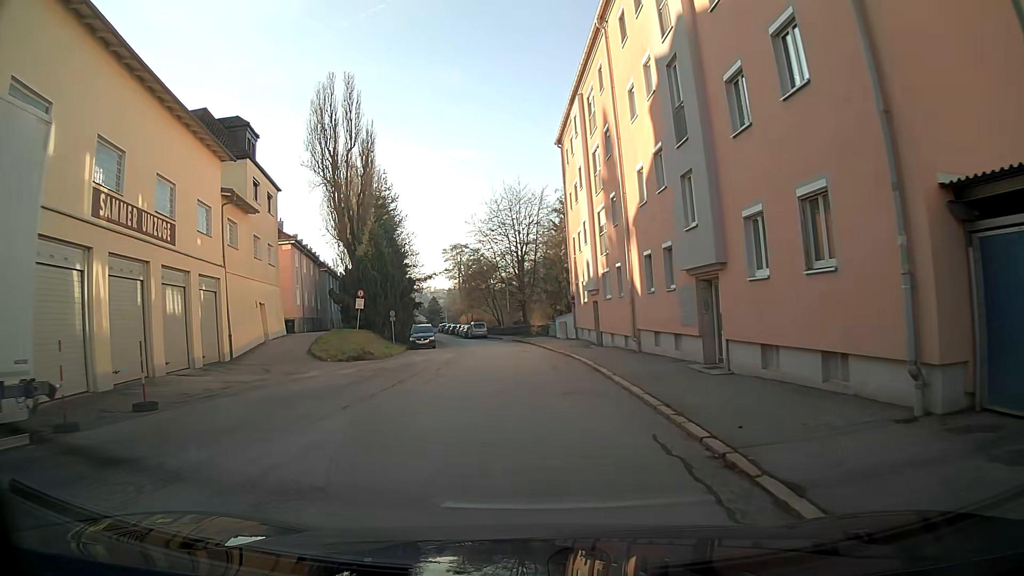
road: residential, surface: asphalt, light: Day
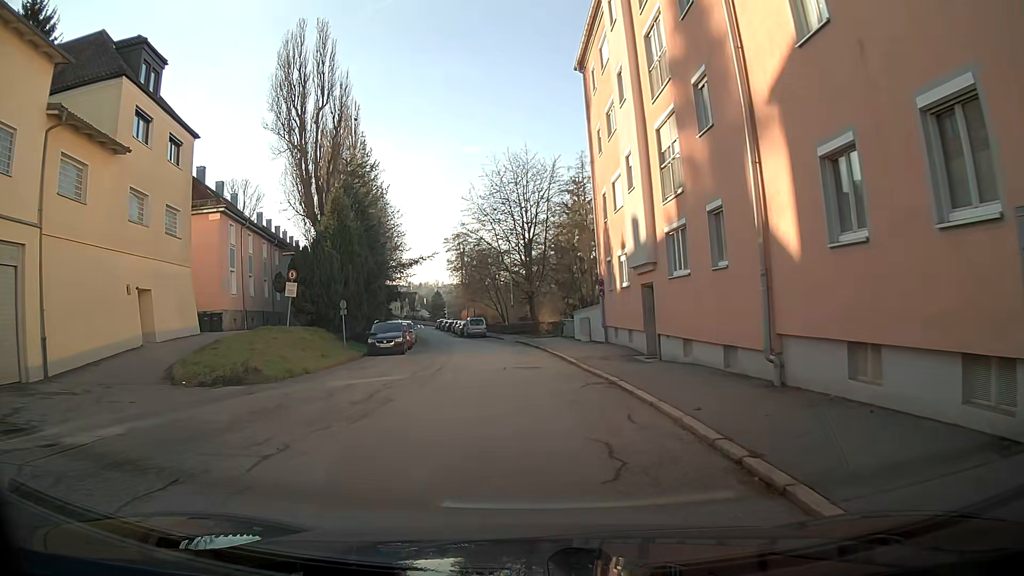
(-0.1, +13.2) m; -1°
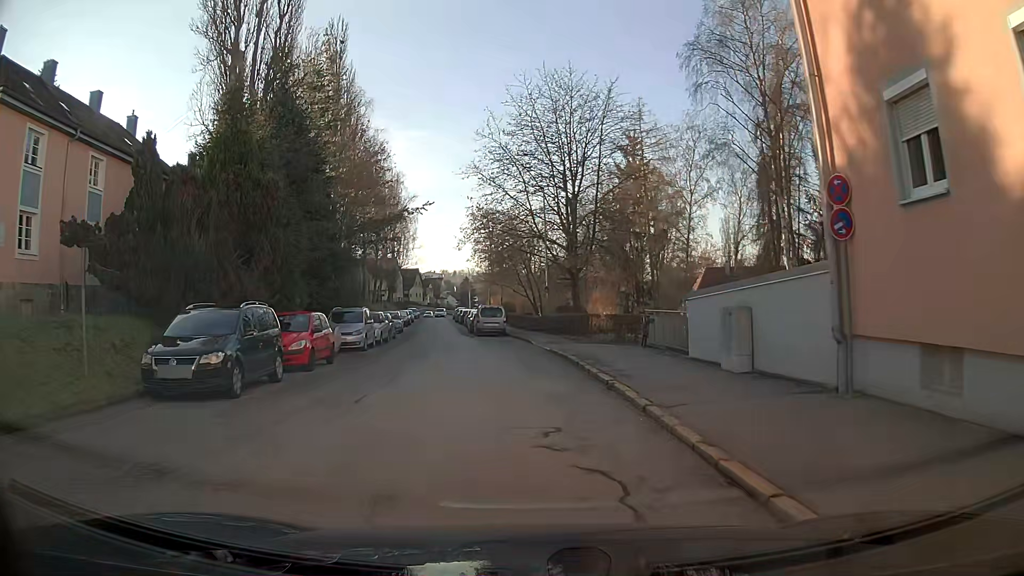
(-0.4, +20.9) m; -3°
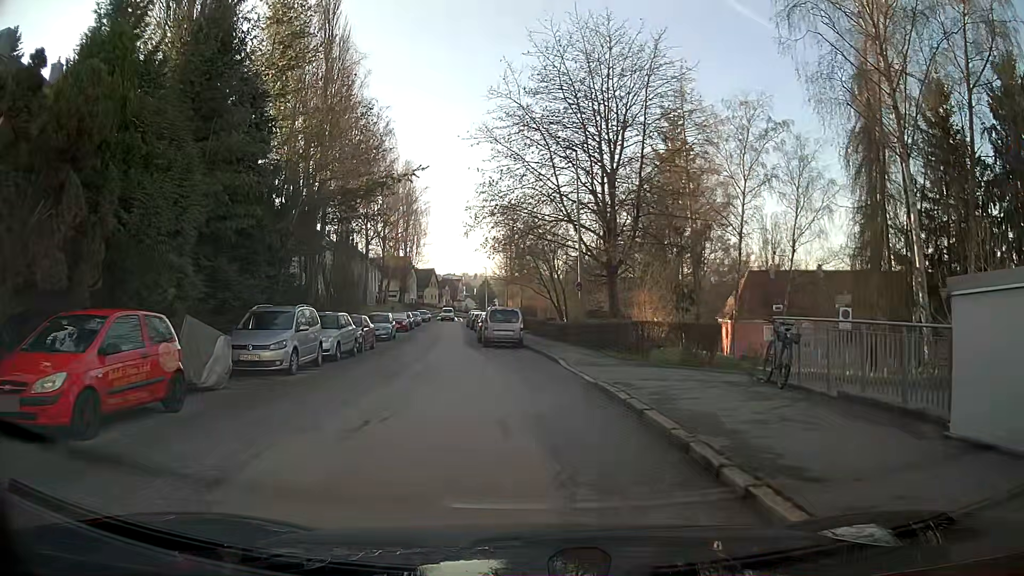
(-0.1, +9.6) m; -1°
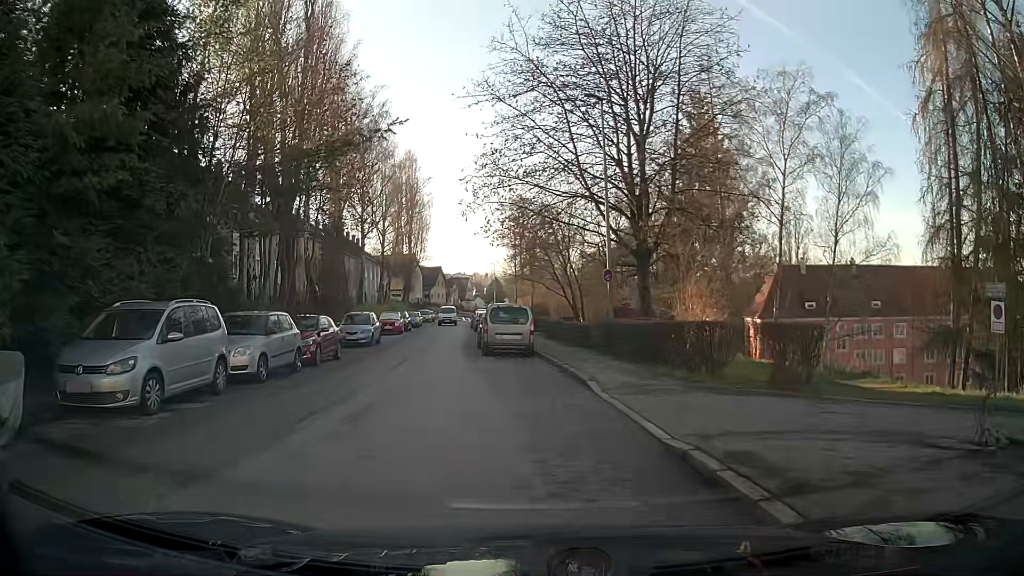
(-0.1, +6.6) m; -2°
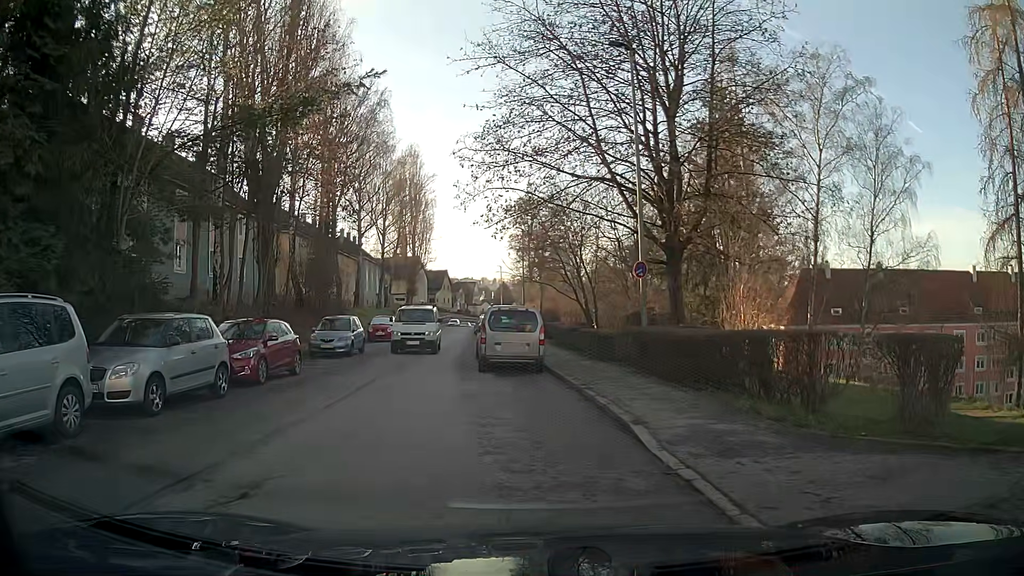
(0.0, +4.6) m; 0°
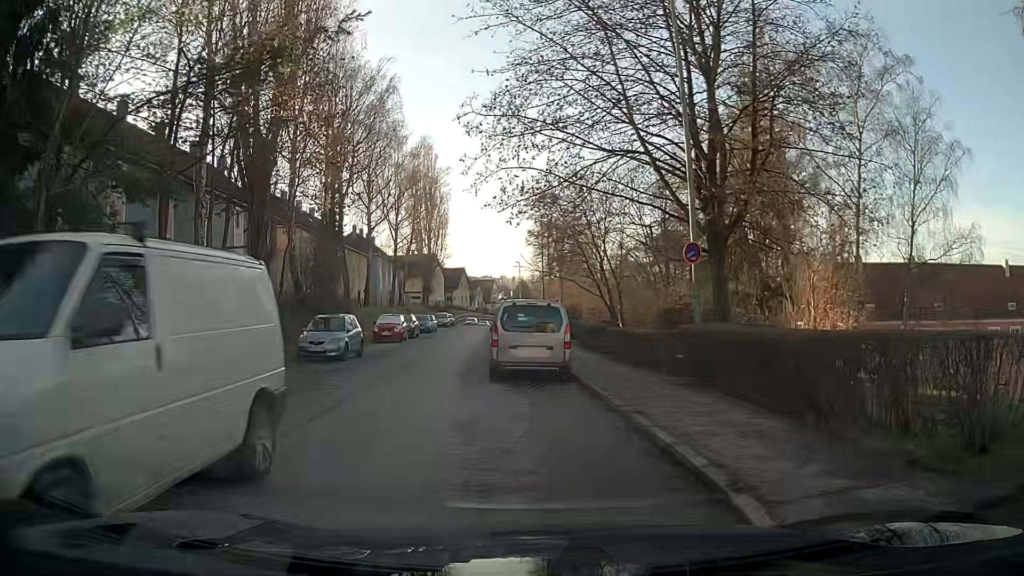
(-0.1, +3.6) m; -4°
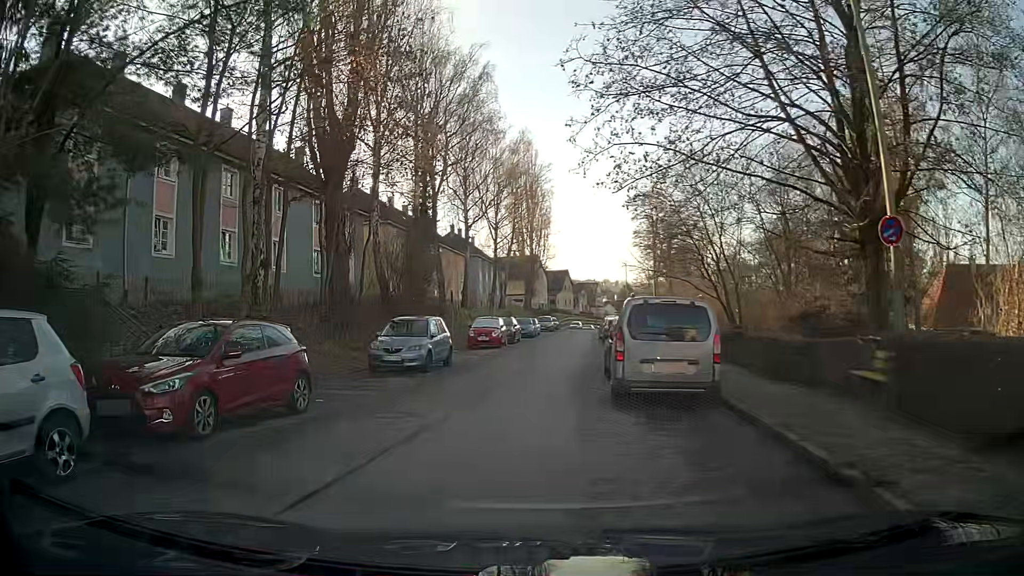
(-0.3, +4.0) m; -9°
(0, +10) (0, +20) (+1, +30) (+3, +40) (+4, +50) (+5, +60) (+7, +69) (+10, +79) (+12, +89) (+14, +99) m
